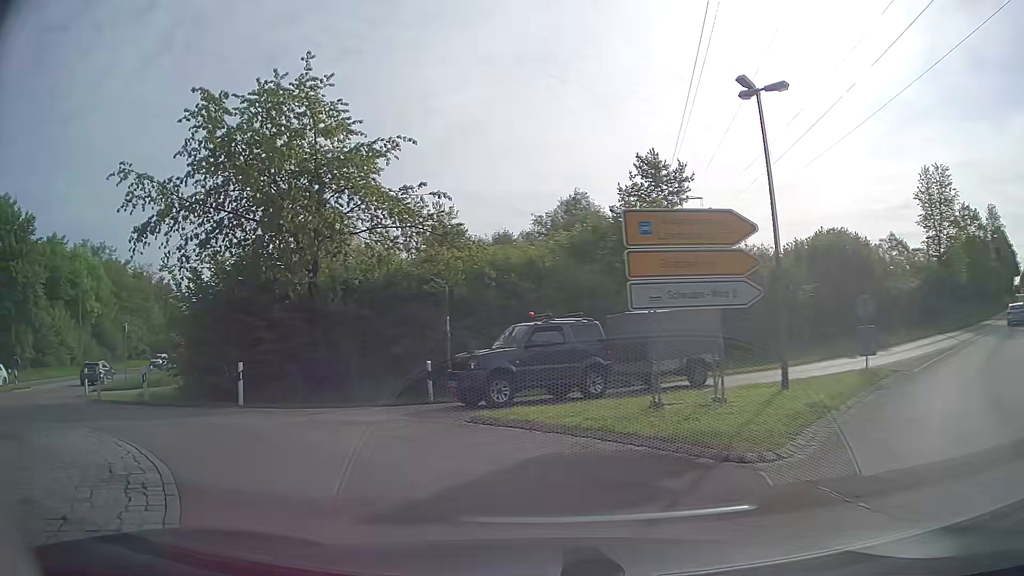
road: secondary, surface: asphalt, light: Day
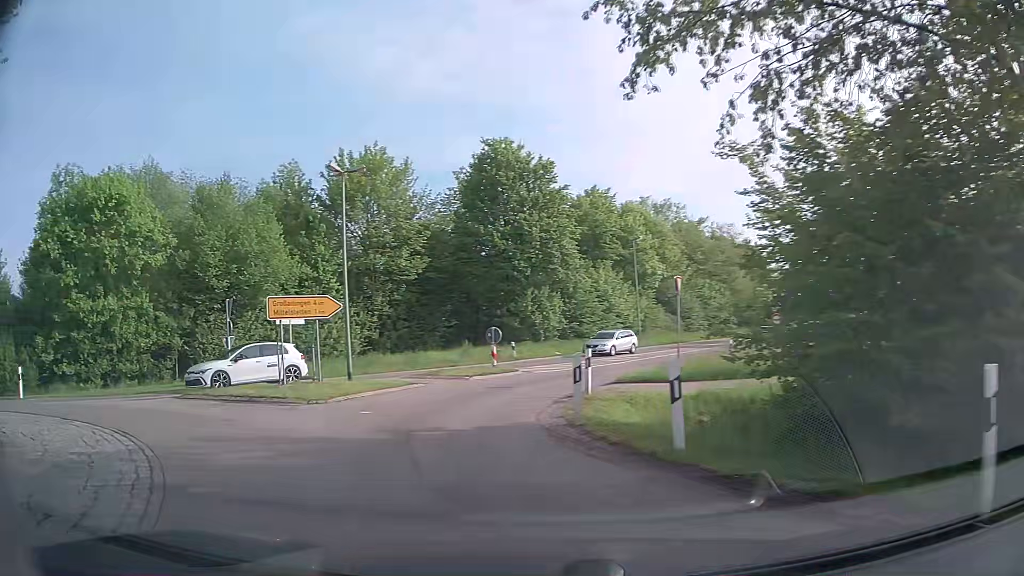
(-5.0, +11.4) m; -50°
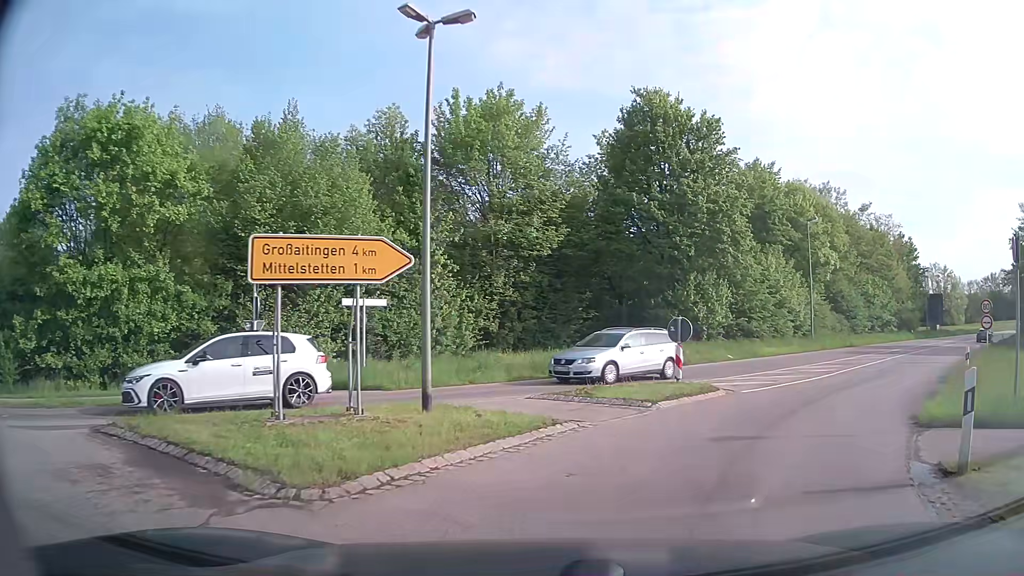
(-1.8, +9.4) m; -10°
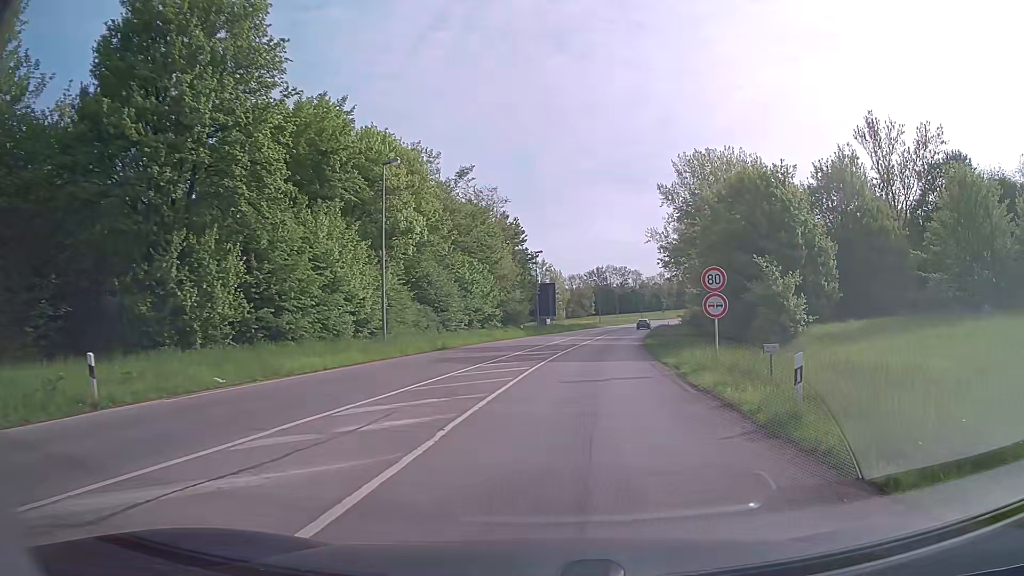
(+5.2, +14.9) m; +35°
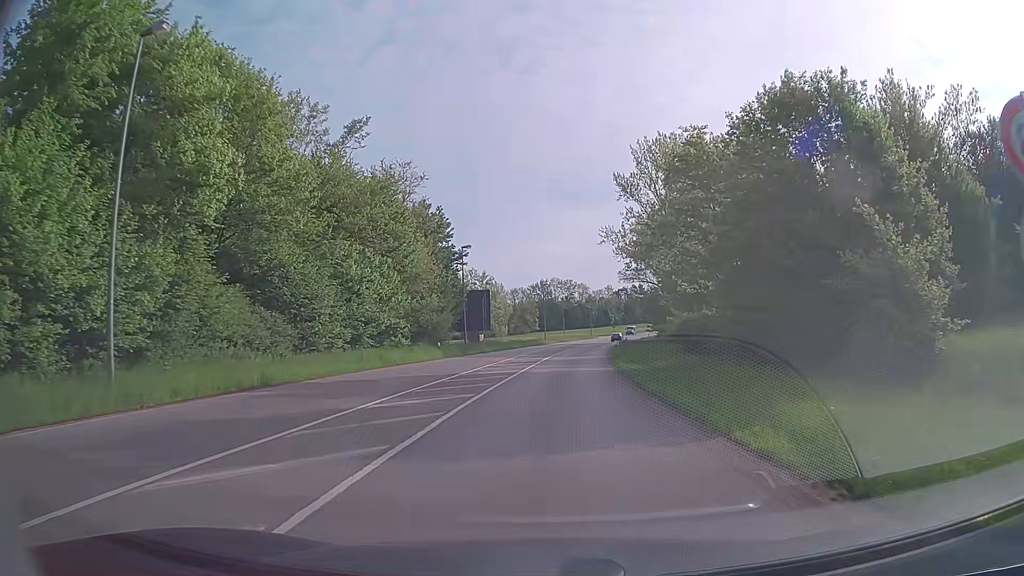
(+1.1, +16.8) m; +5°
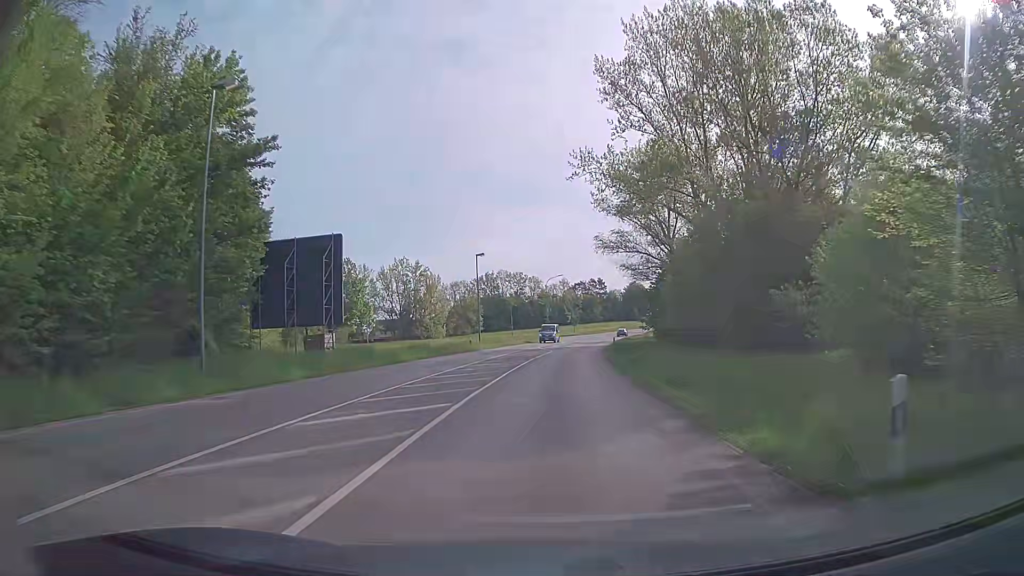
(+1.4, +37.7) m; +4°
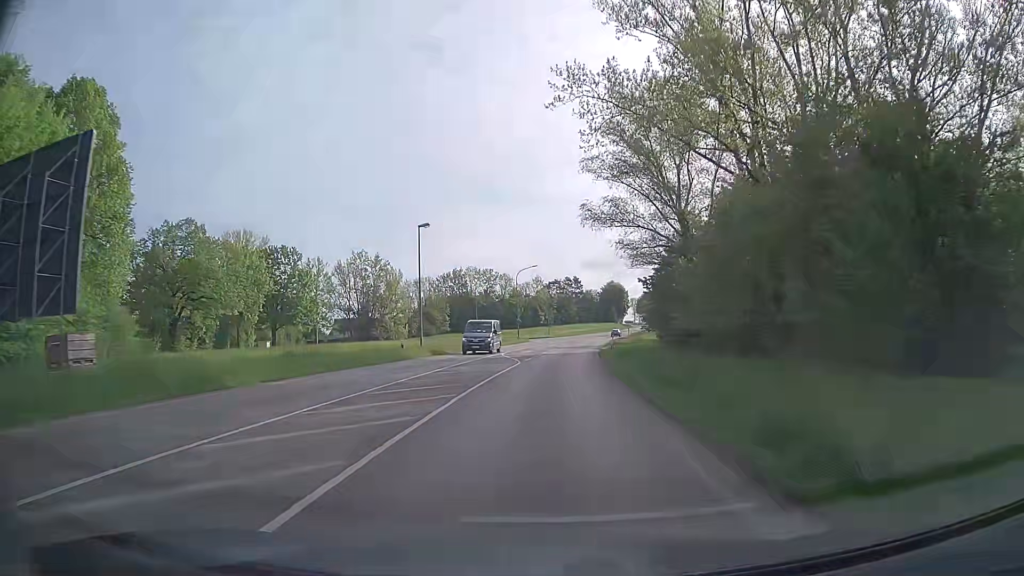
(+0.3, +17.6) m; +2°
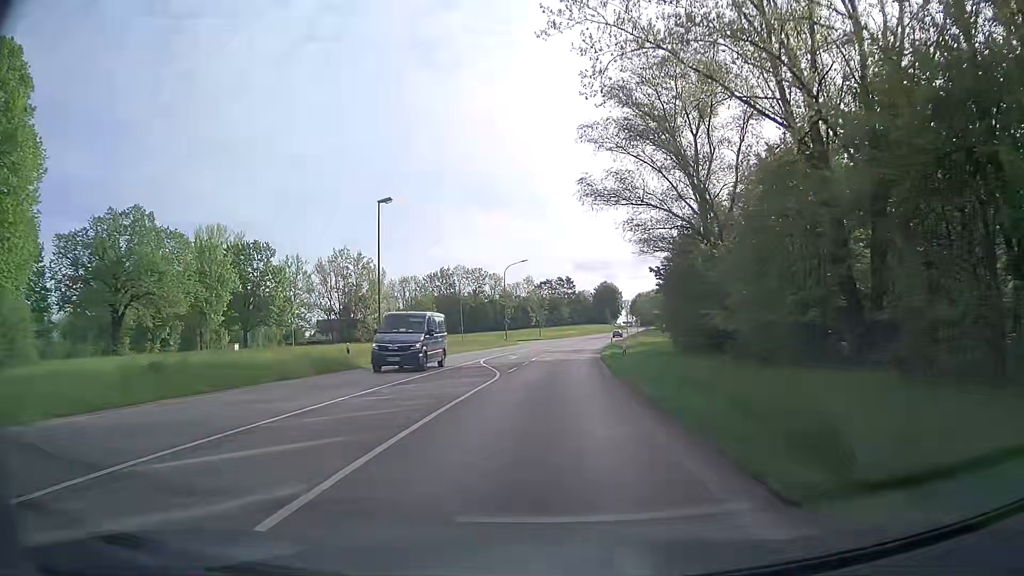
(+0.1, +9.2) m; +1°
(0, +10) (0, +20) (+1, +30) (+1, +40) (+2, +50) (+3, +60) (+4, +70) (+5, +80) (+7, +90) (+8, +100) m
